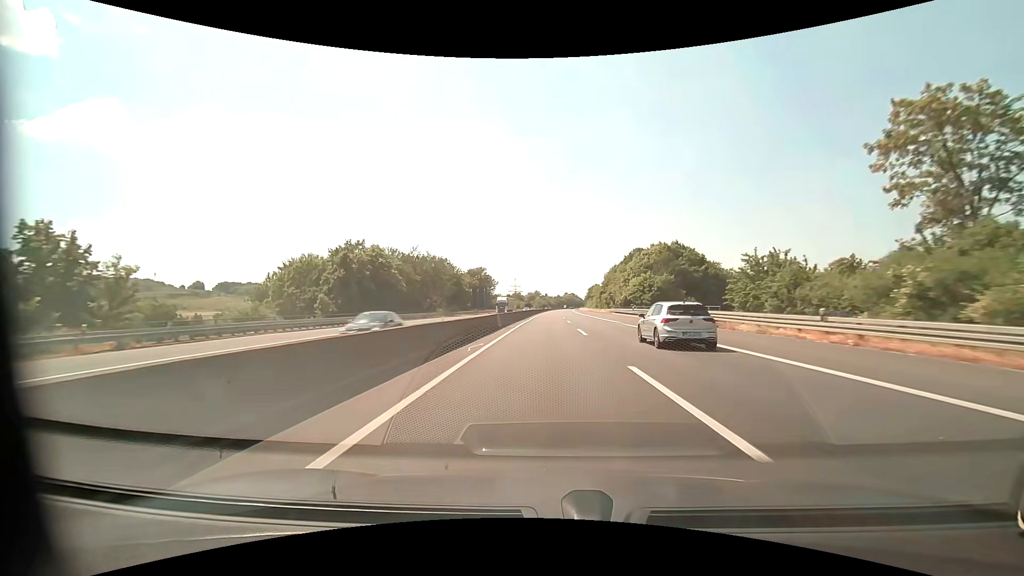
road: motorway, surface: asphalt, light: Day
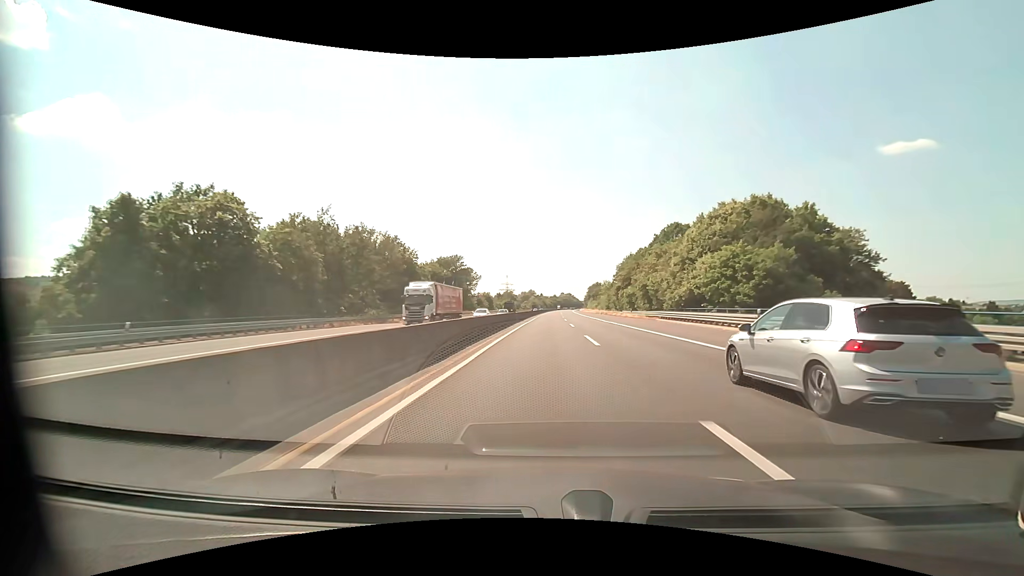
(+0.1, +41.2) m; 0°
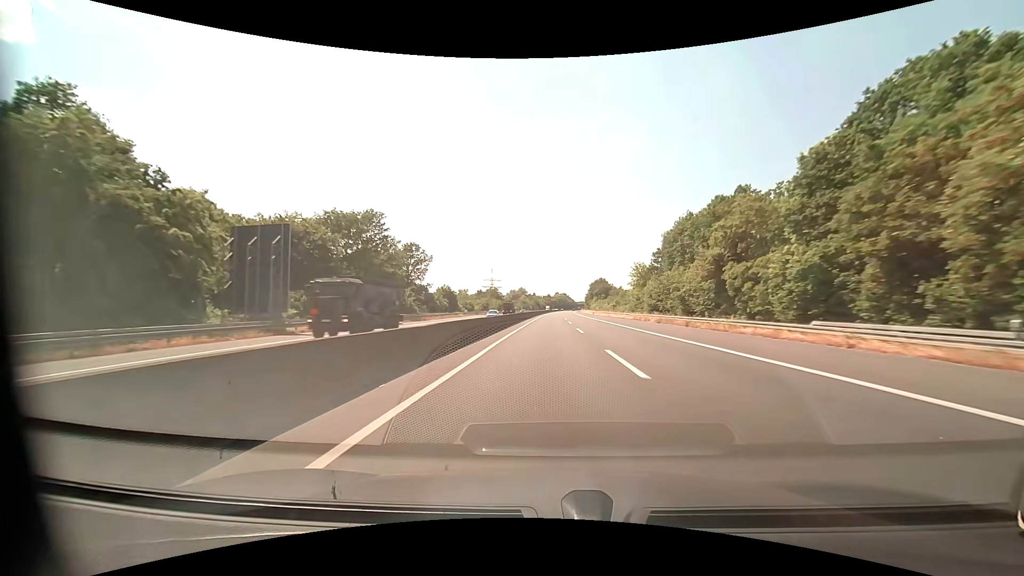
(+0.6, +61.9) m; +1°
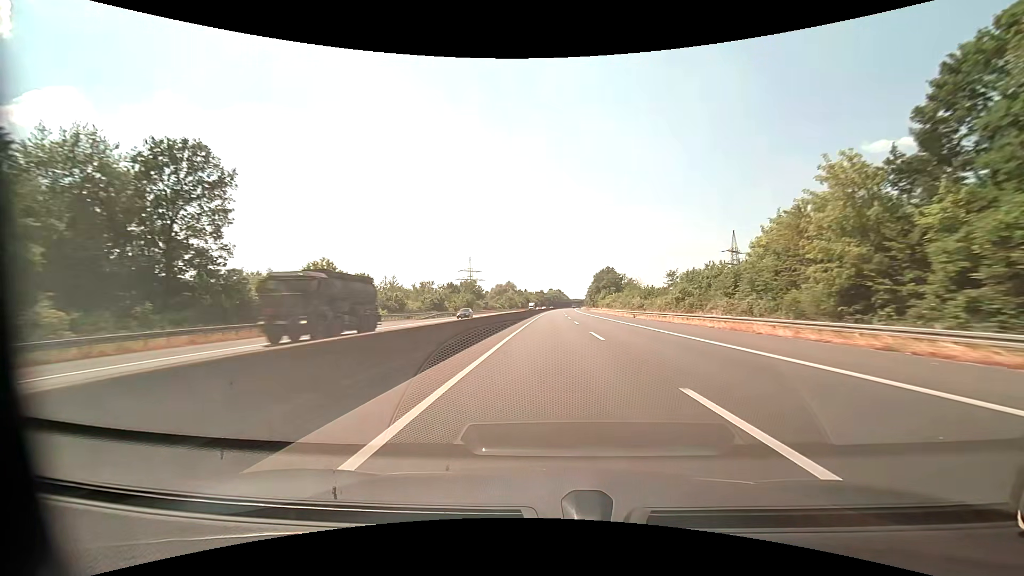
(+0.6, +62.1) m; +1°
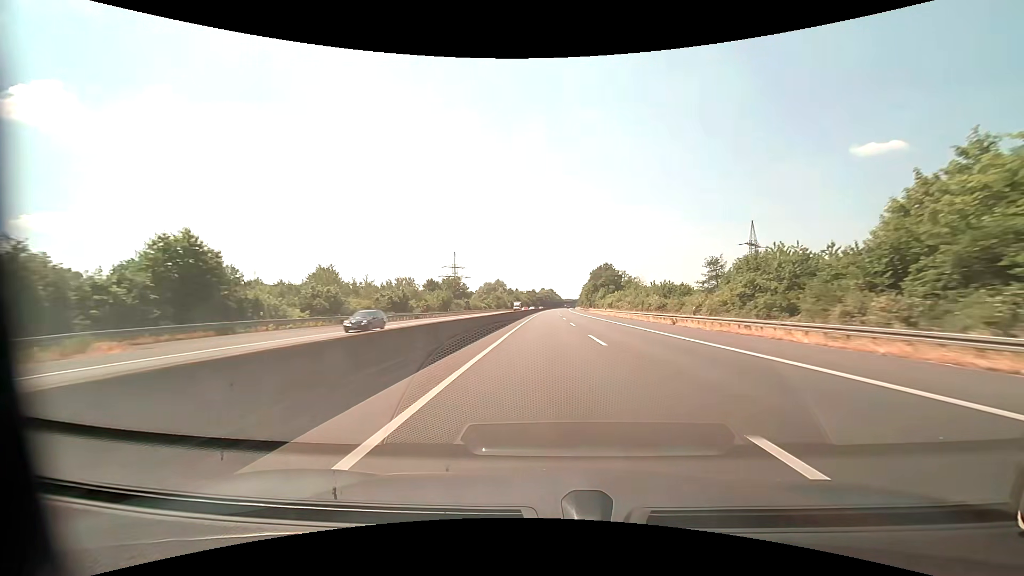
(+0.1, +20.7) m; +1°
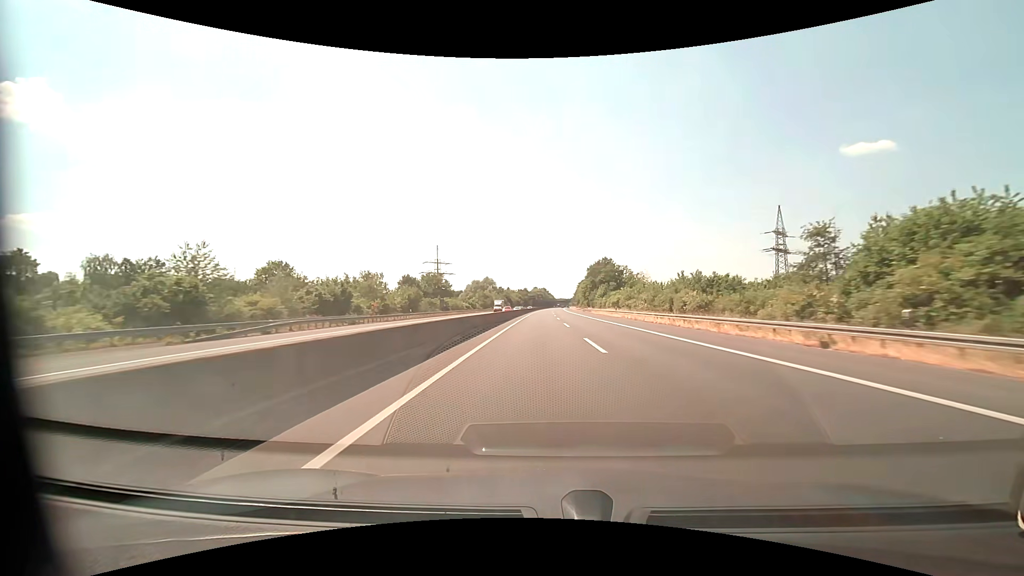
(+0.1, +20.7) m; +1°
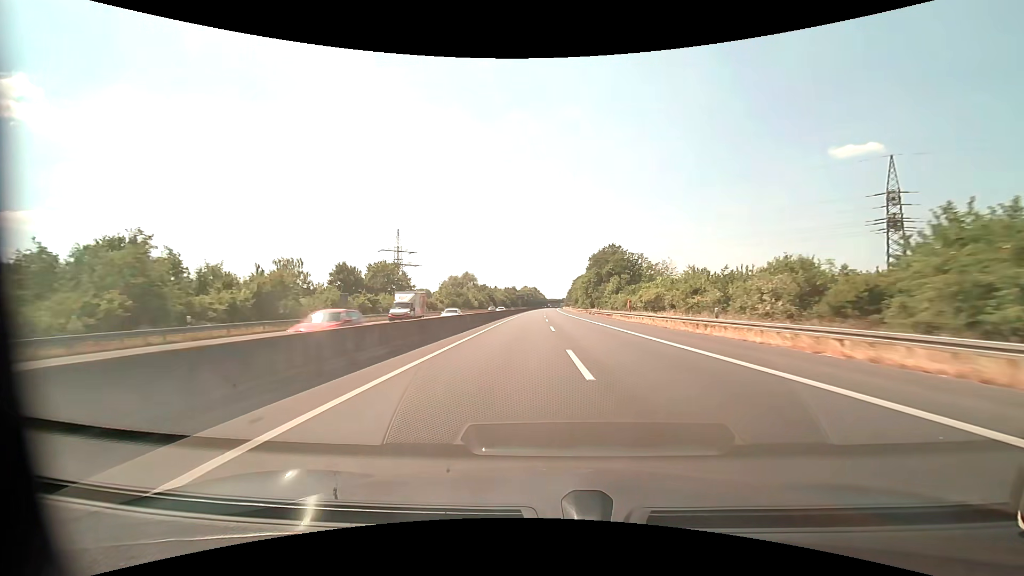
(+0.5, +41.5) m; +1°
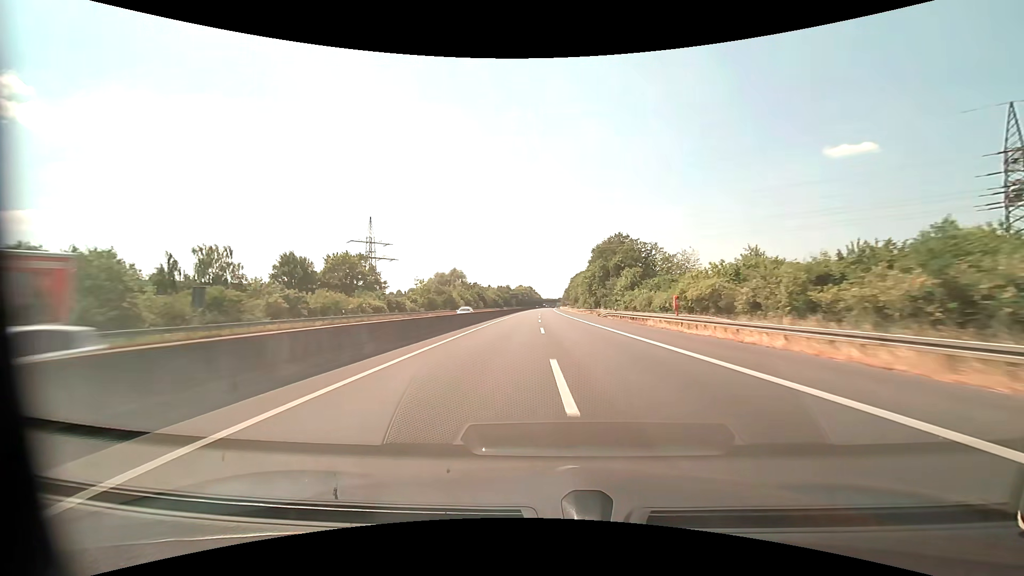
(+0.1, +20.8) m; +1°
(0, +10) (0, +20) (0, +30) (0, +40) (0, +50) (0, +60) (+1, +70) (+1, +80) (+1, +90) (+1, +100) m
